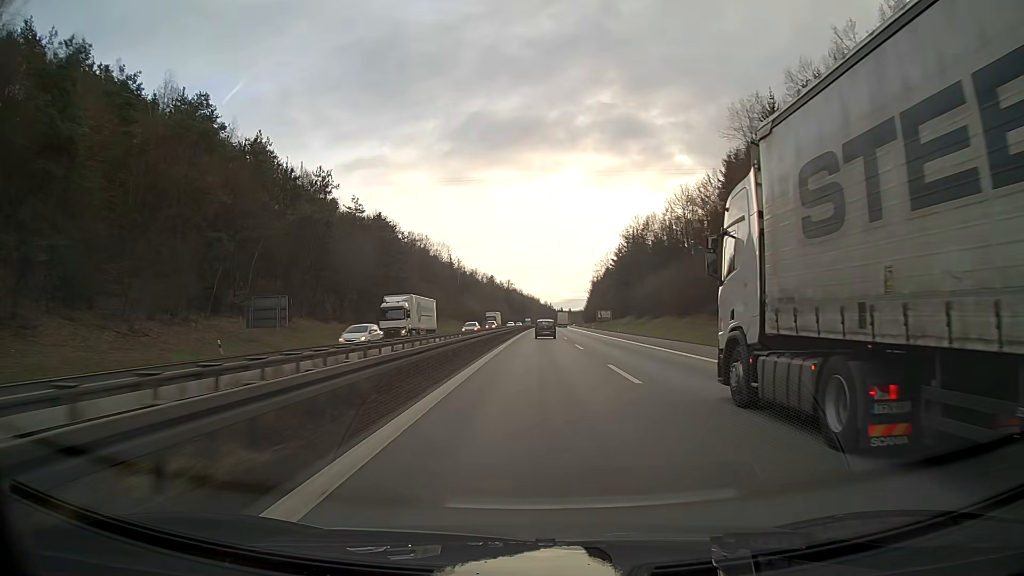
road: motorway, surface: asphalt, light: Day
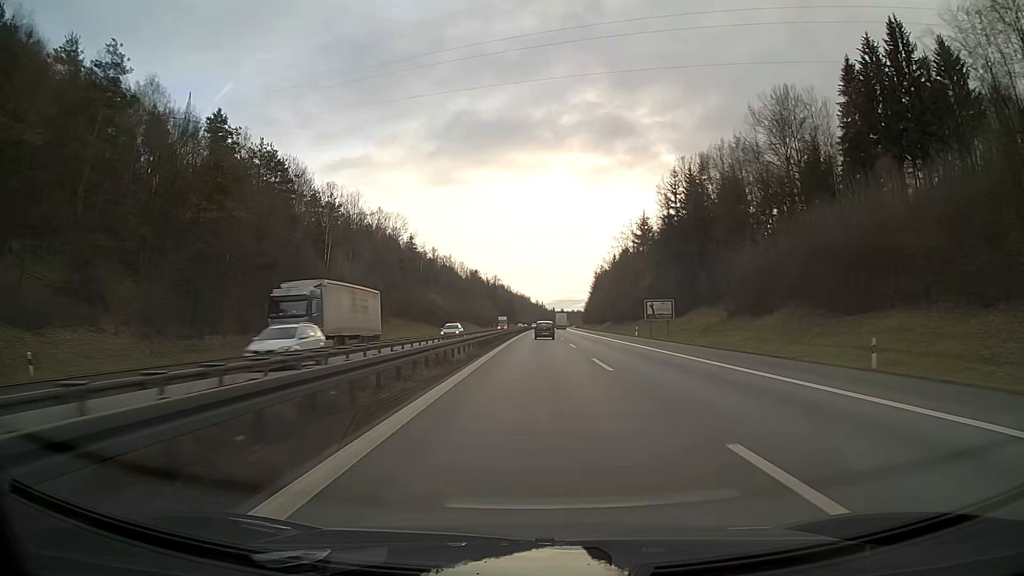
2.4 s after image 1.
(+0.5, +68.0) m; +1°
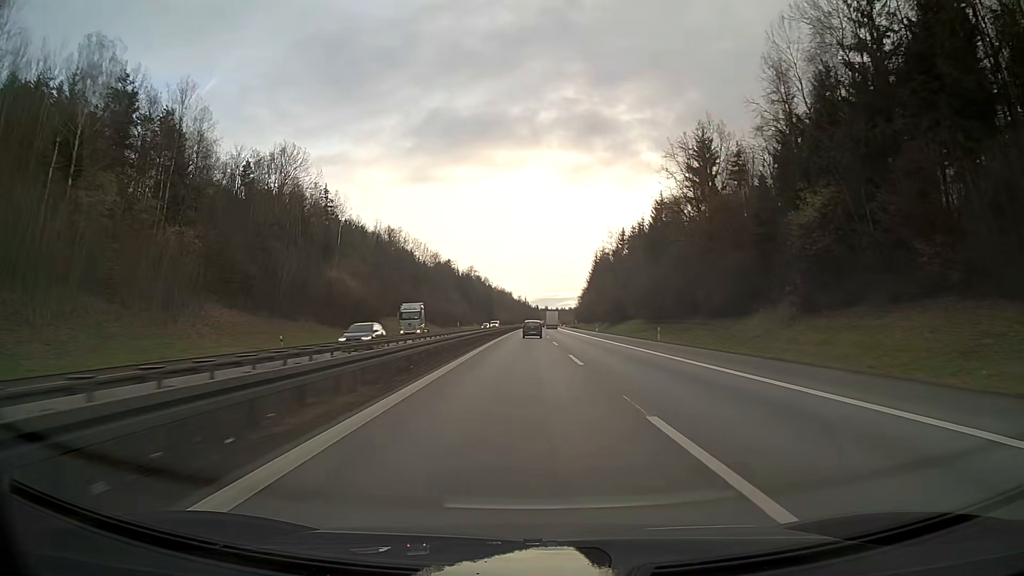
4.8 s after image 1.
(+0.8, +69.6) m; +2°
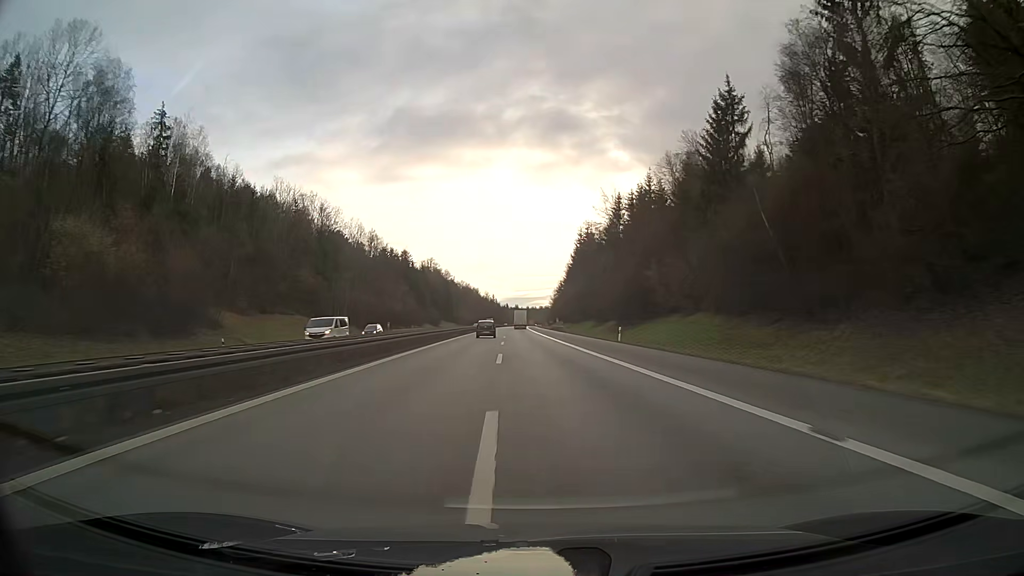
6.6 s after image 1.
(+1.3, +53.3) m; +2°
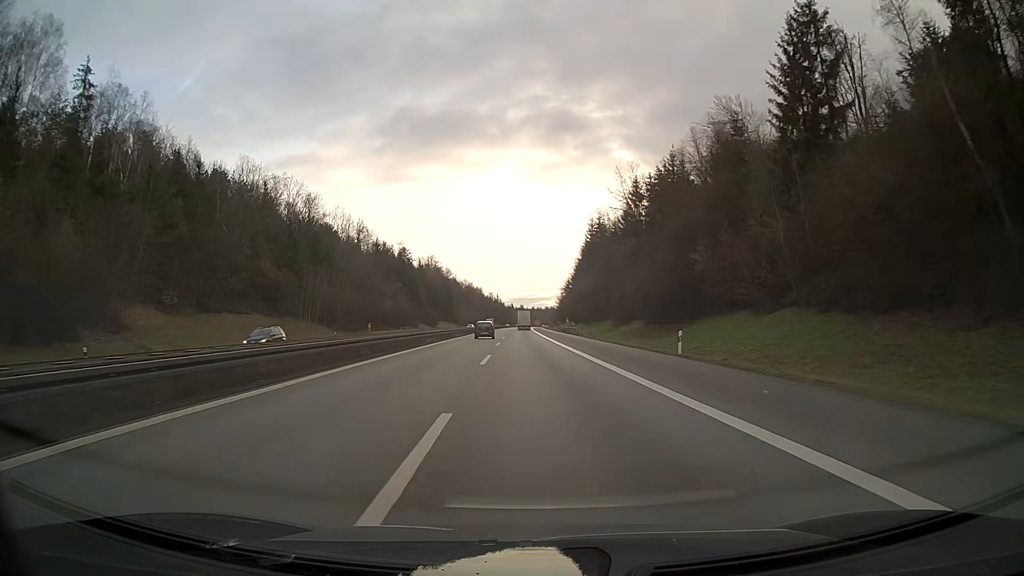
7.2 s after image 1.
(0.0, +18.1) m; 0°
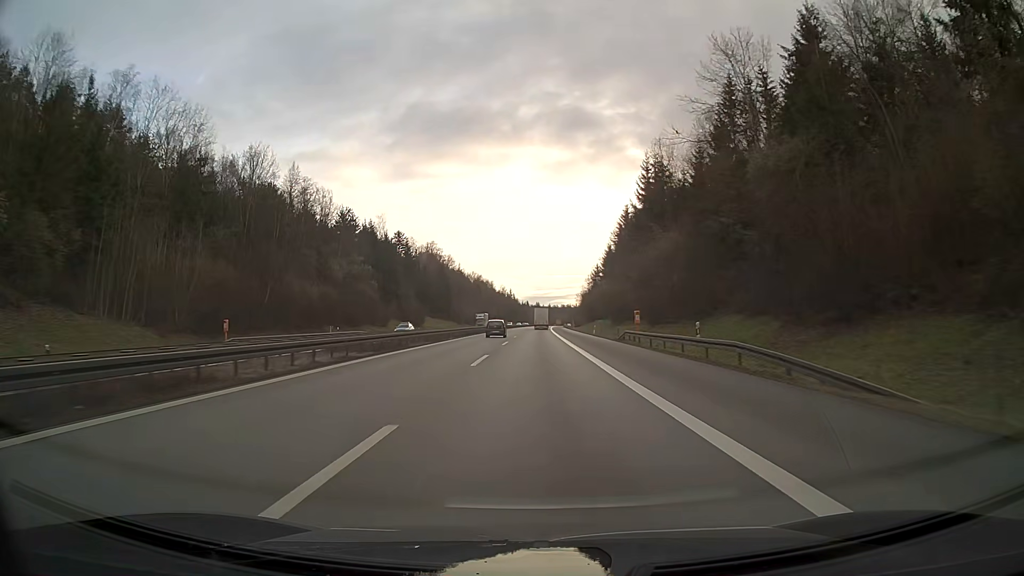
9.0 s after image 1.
(-0.7, +55.3) m; -1°
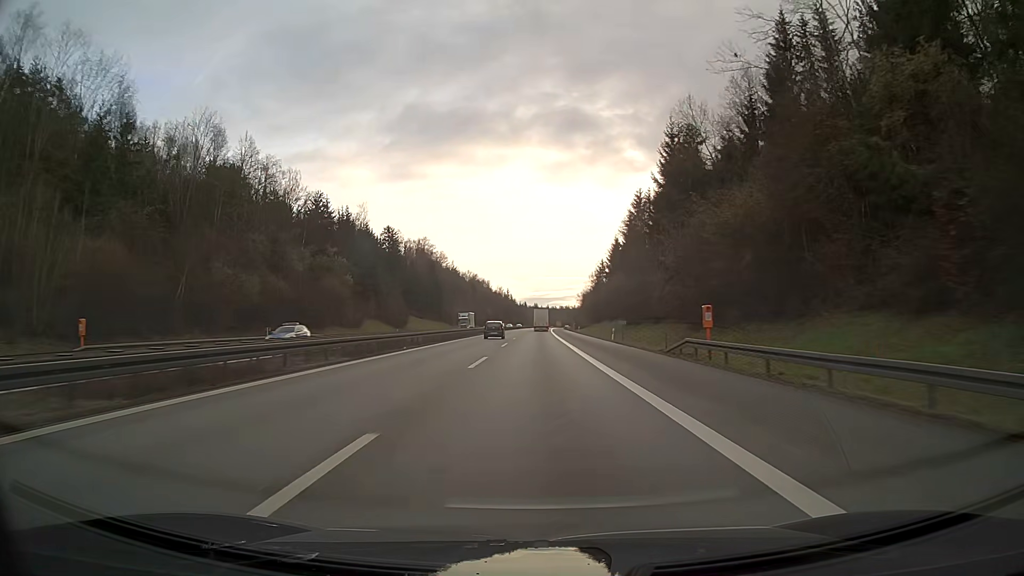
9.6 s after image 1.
(0.0, +18.7) m; 0°
